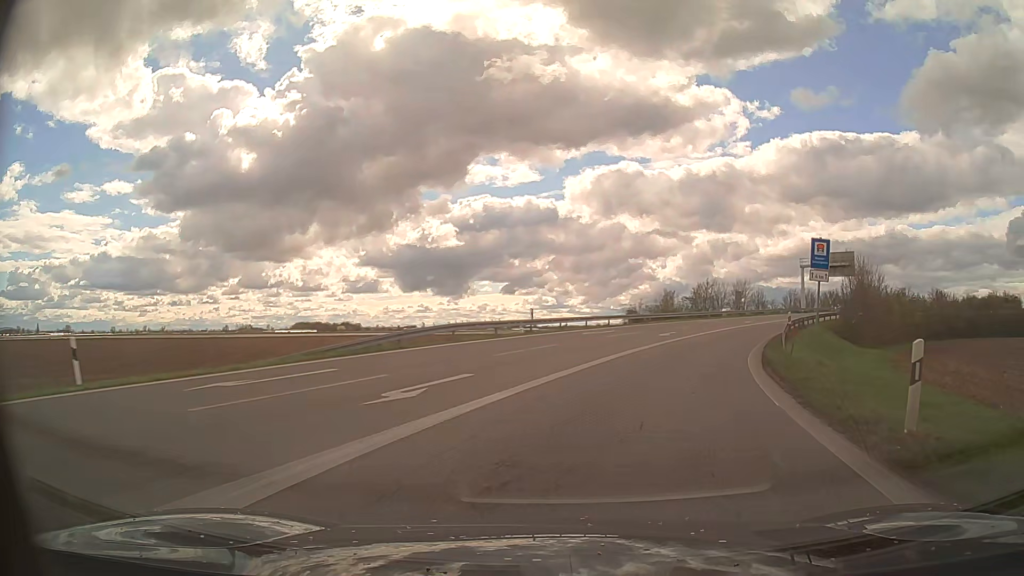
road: motorway_link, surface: asphalt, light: Day
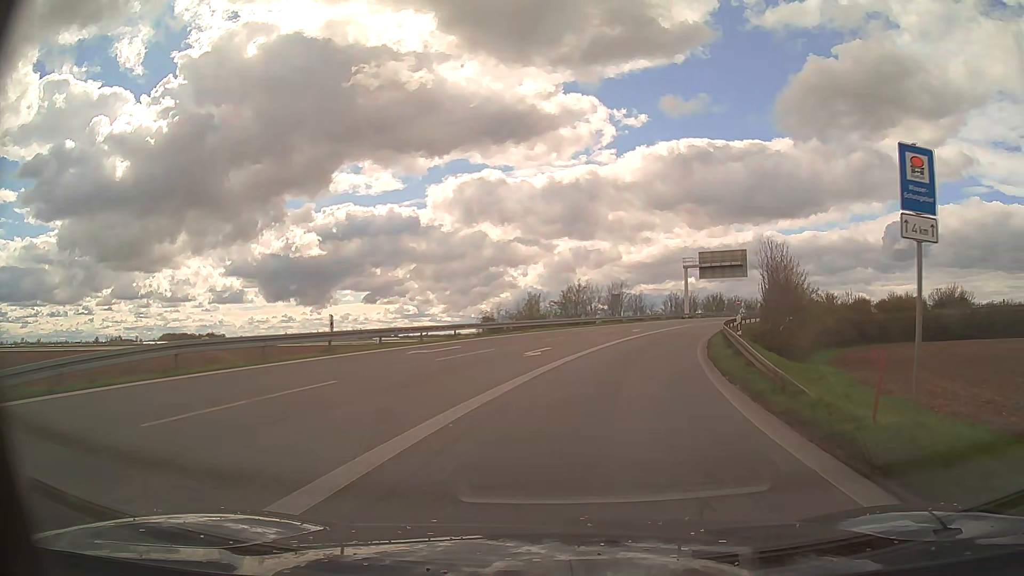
(+1.5, +12.4) m; +12°
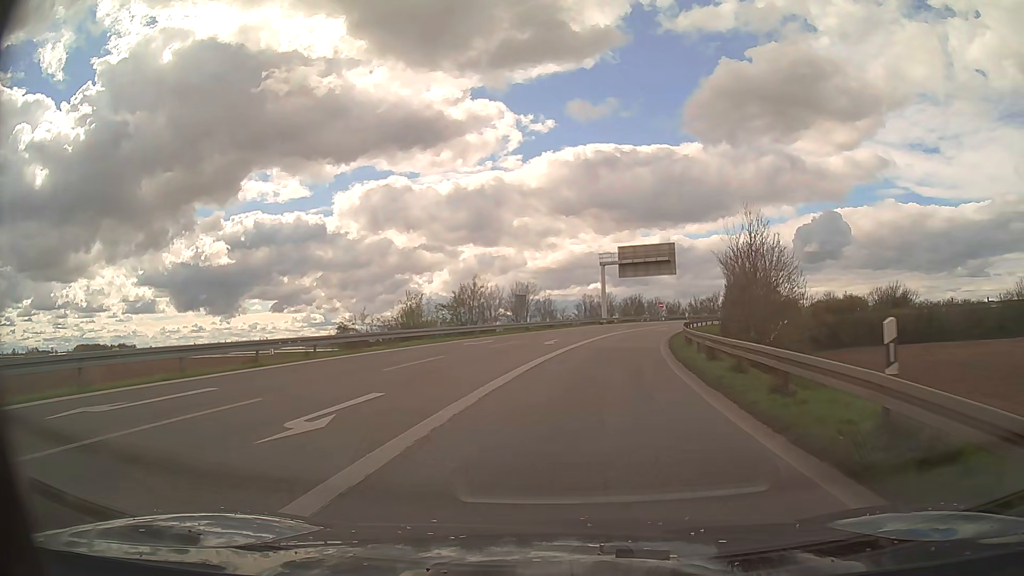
(+1.1, +13.9) m; +8°
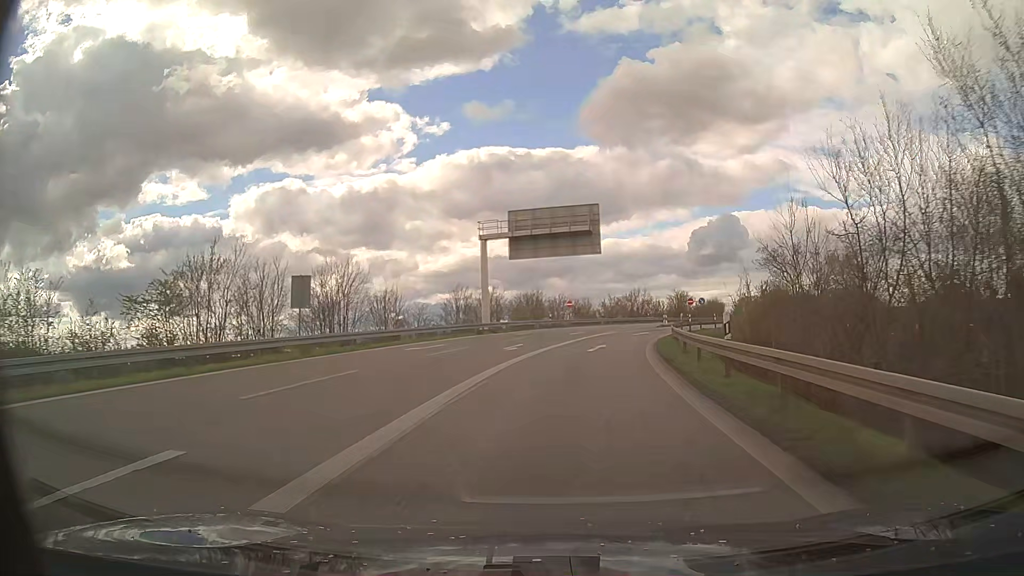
(+2.7, +29.6) m; +9°
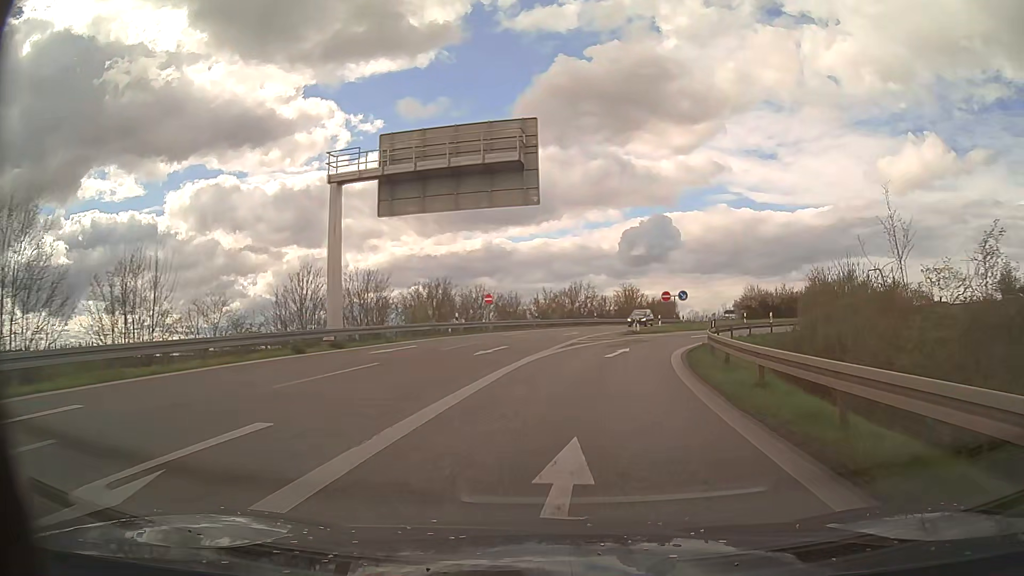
(+1.1, +22.2) m; +6°
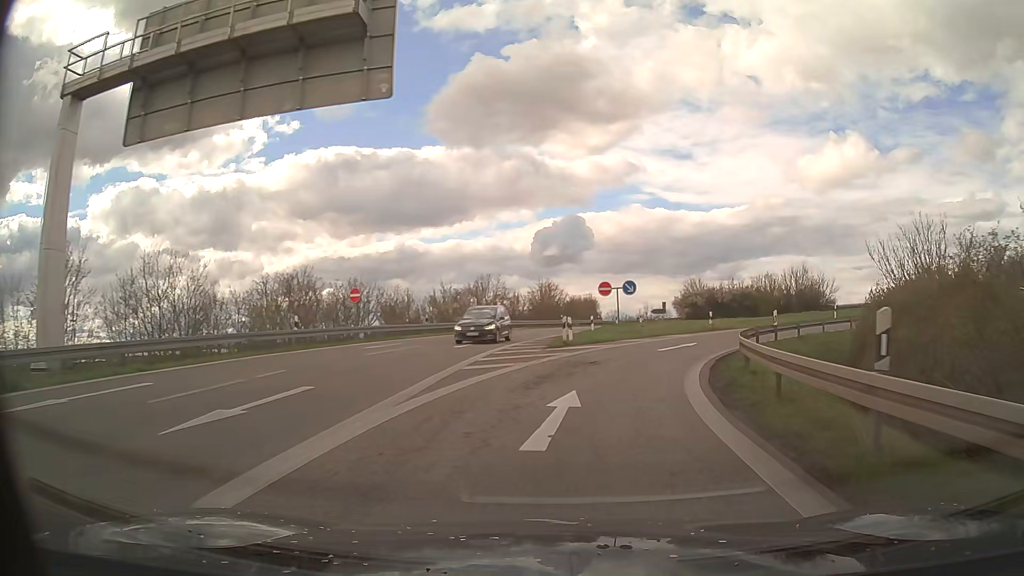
(+0.8, +13.9) m; +7°
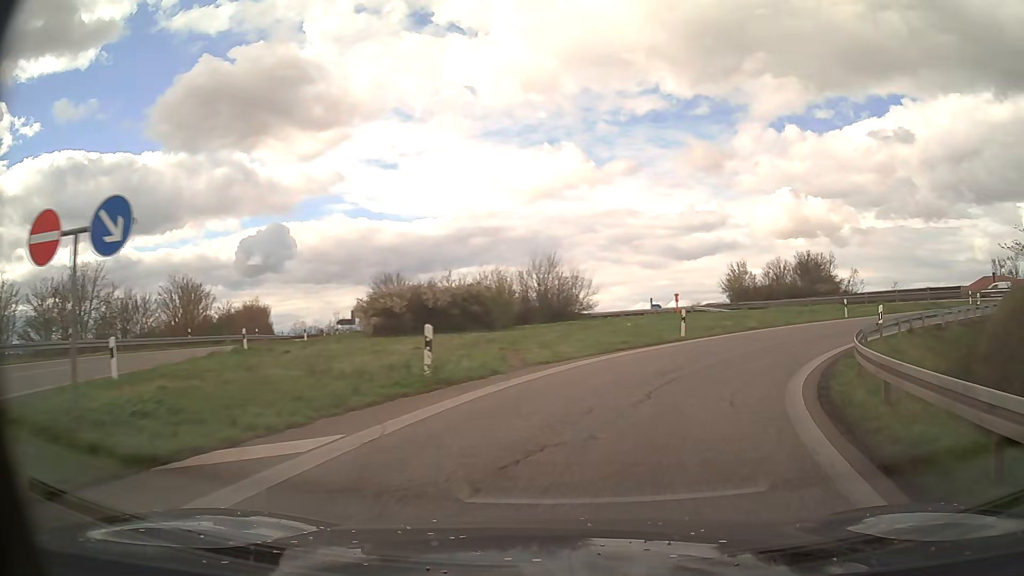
(+5.1, +25.6) m; +25°
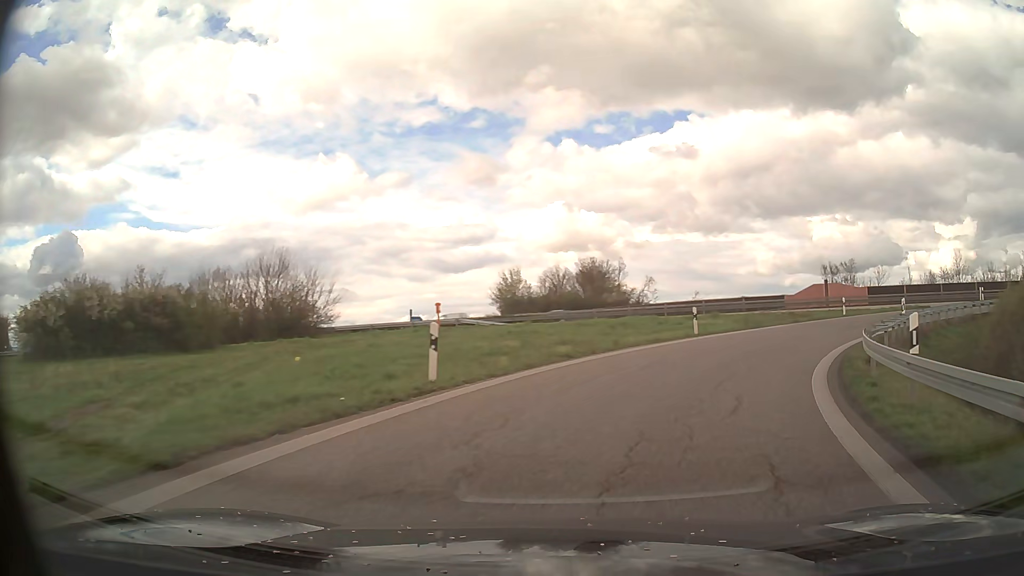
(+2.2, +12.9) m; +20°
(+1, +10) (+5, +19) (+11, +27) (+19, +33) (+28, +37) (+38, +39) (+48, +38) (+58, +36) (+67, +33) (+77, +30) m
